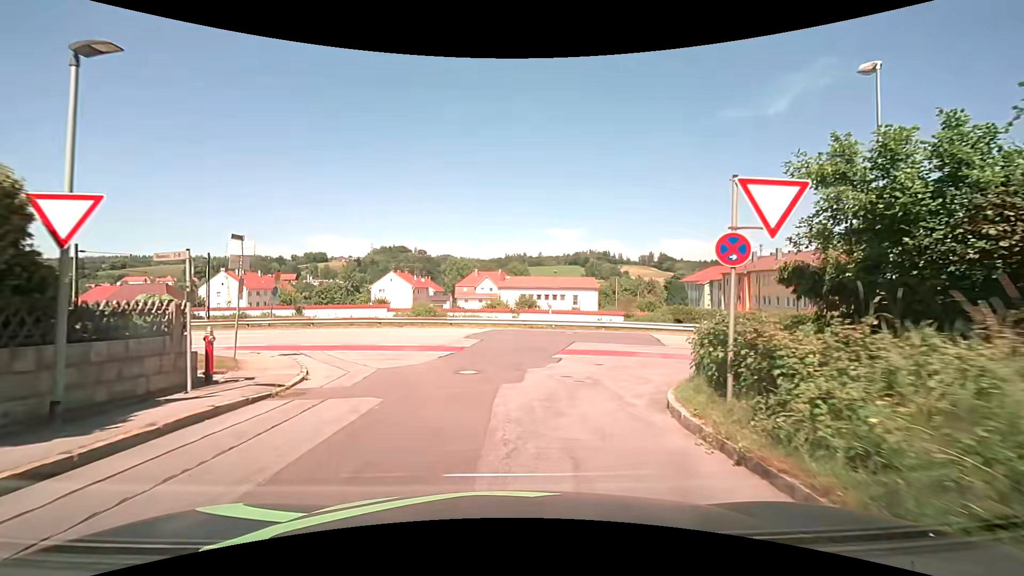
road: unclassified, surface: asphalt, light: Day
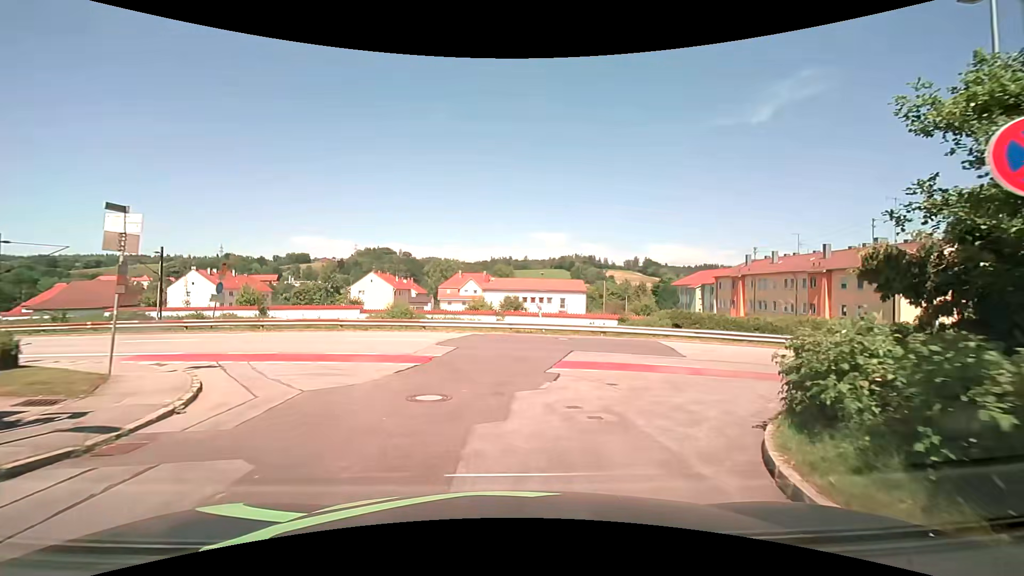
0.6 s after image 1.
(0.0, +3.6) m; +2°
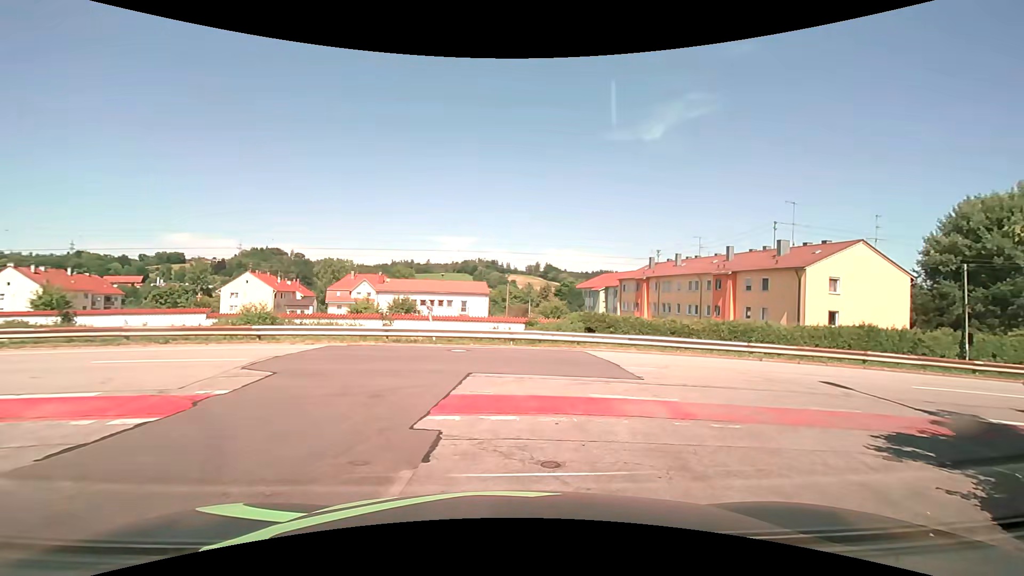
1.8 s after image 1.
(+0.4, +5.6) m; +12°
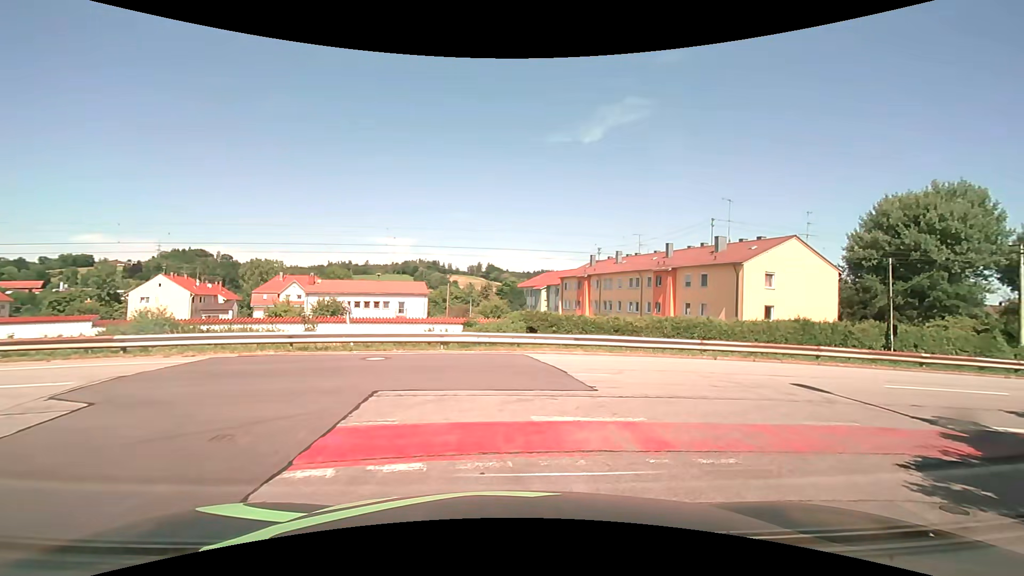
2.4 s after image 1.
(+0.1, +2.0) m; +8°
